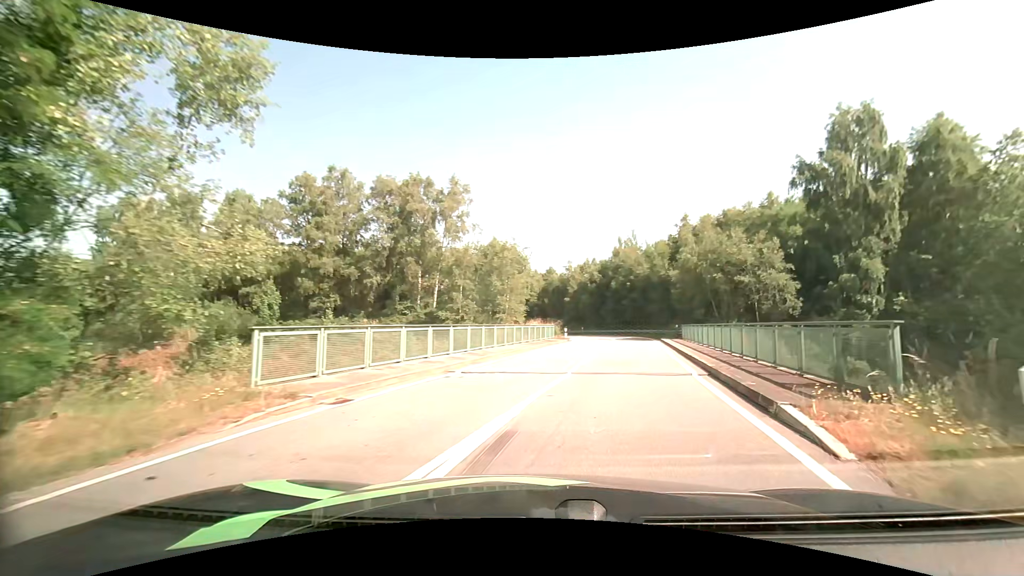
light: Day
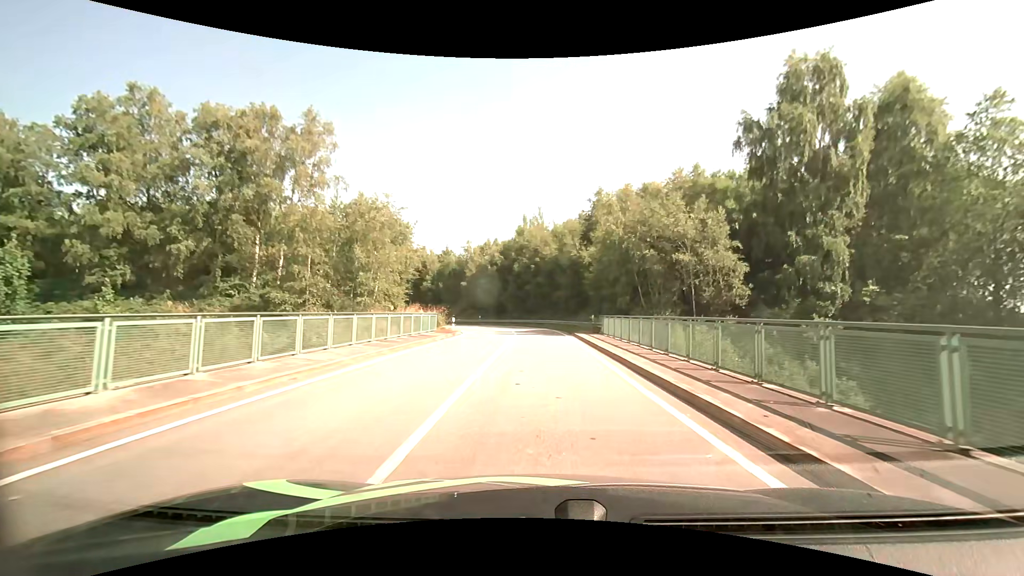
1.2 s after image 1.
(+1.4, +11.0) m; +12°
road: primary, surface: asphalt
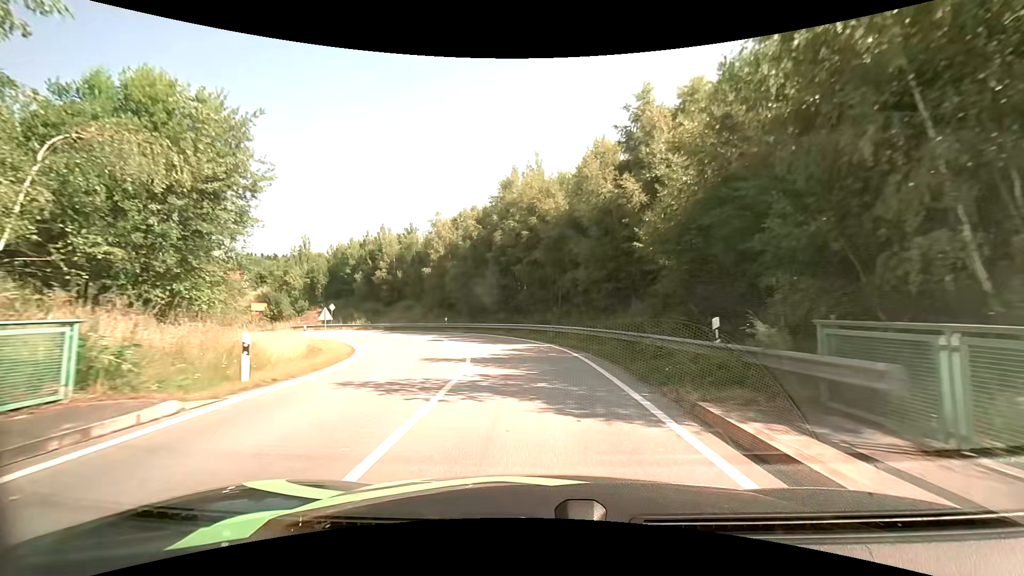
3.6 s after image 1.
(+0.1, +24.6) m; -1°
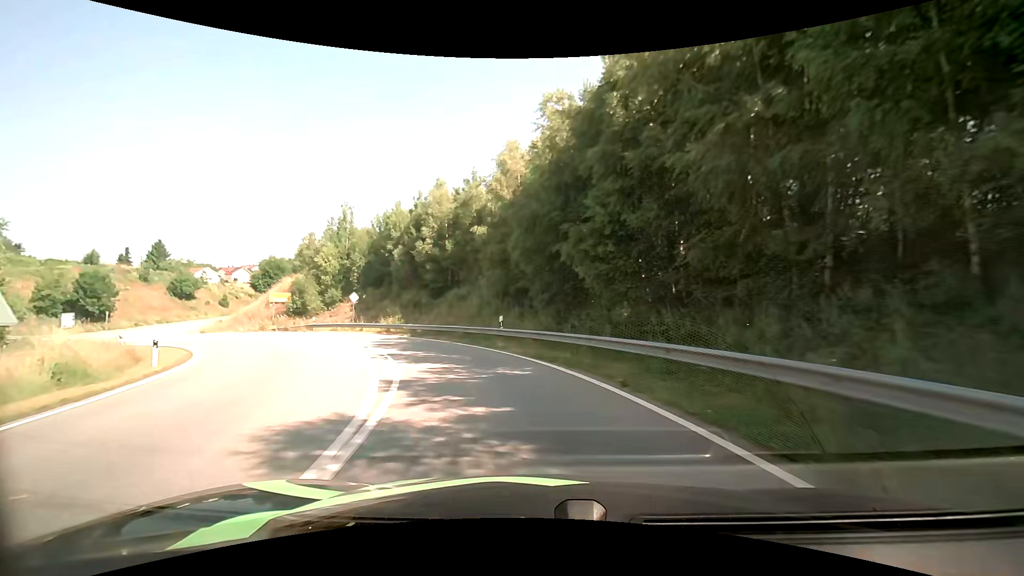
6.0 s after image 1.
(-1.8, +23.8) m; -12°
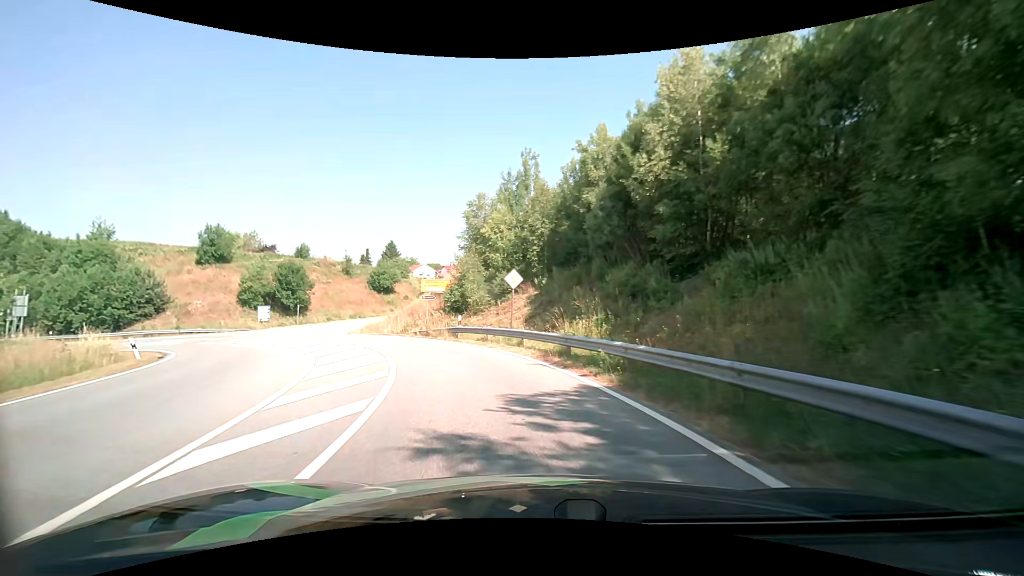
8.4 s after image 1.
(-4.2, +21.1) m; -24°
(-1, +10) (-4, +19) (-9, +28) (-15, +36) (-22, +43) (-31, +48) (-40, +51) (-50, +53) (-60, +52) (-70, +49) m
